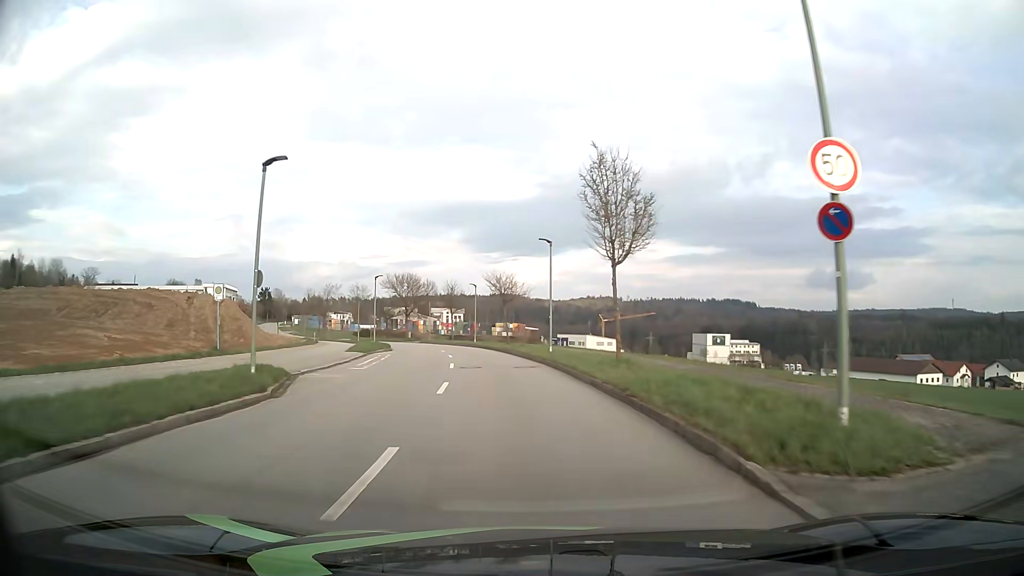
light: Day
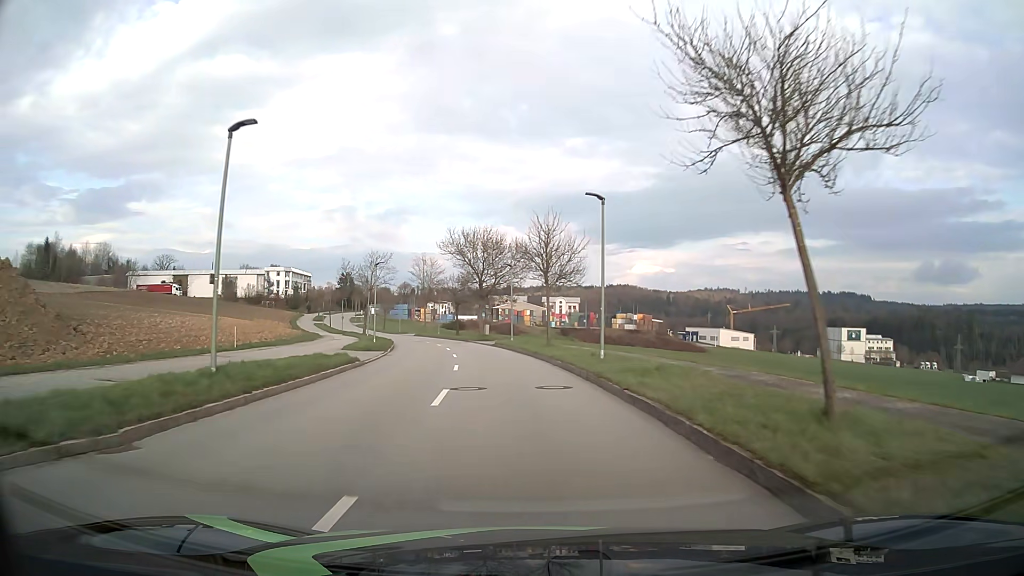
(-3.5, +38.6) m; -10°
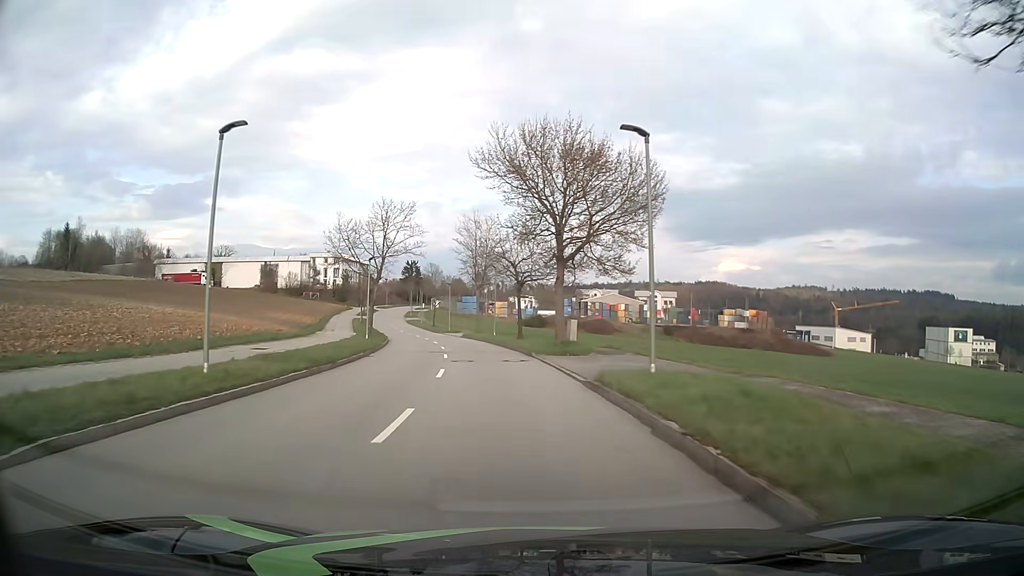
(-1.8, +30.9) m; -7°
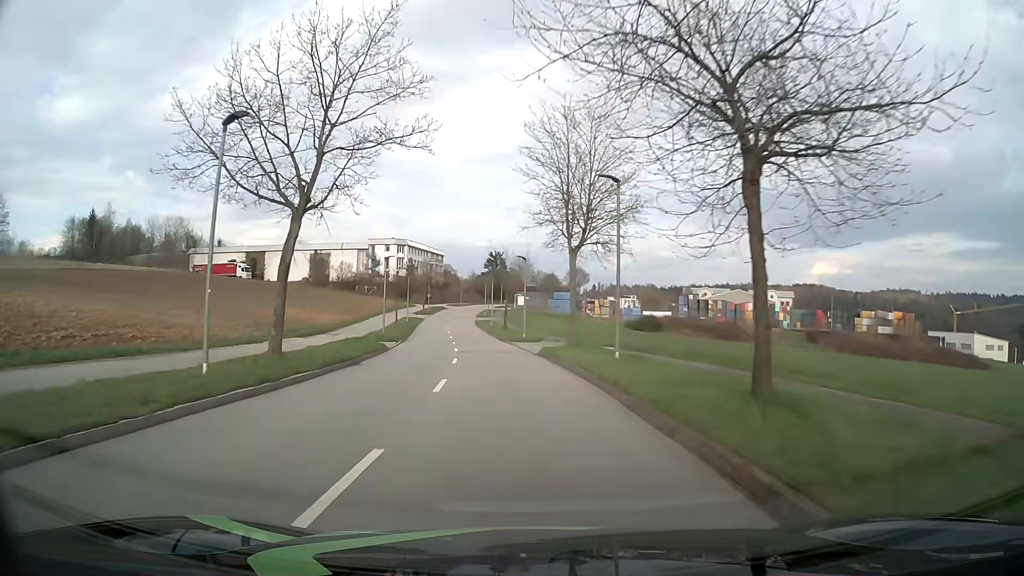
(-2.3, +30.6) m; -8°
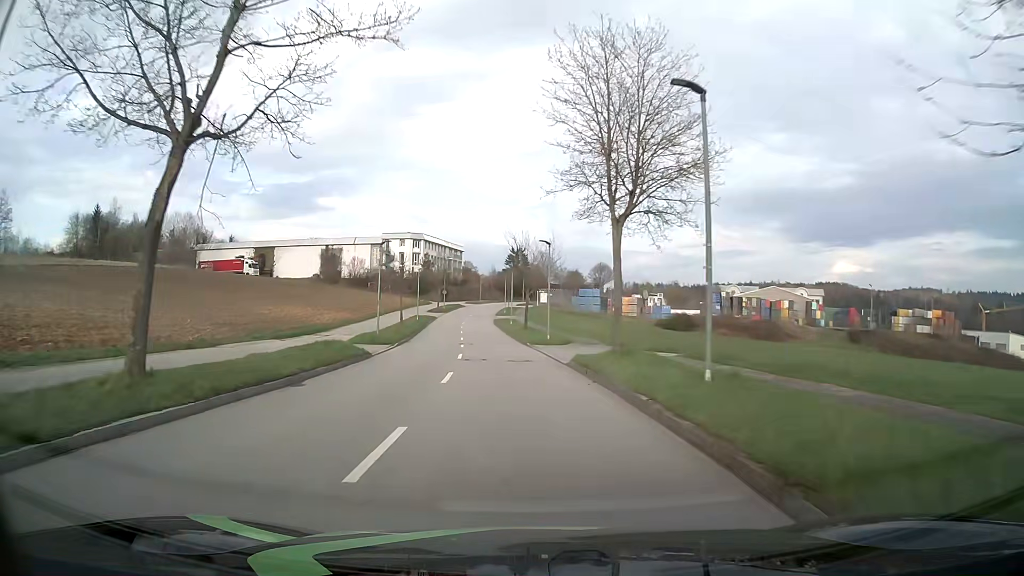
(-0.1, +7.6) m; -2°
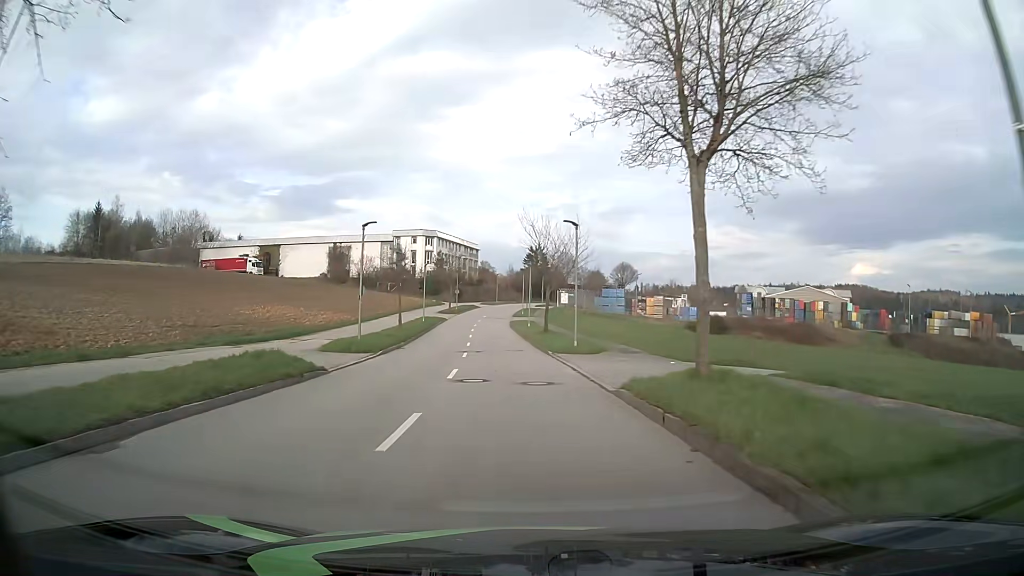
(-0.1, +7.6) m; -1°
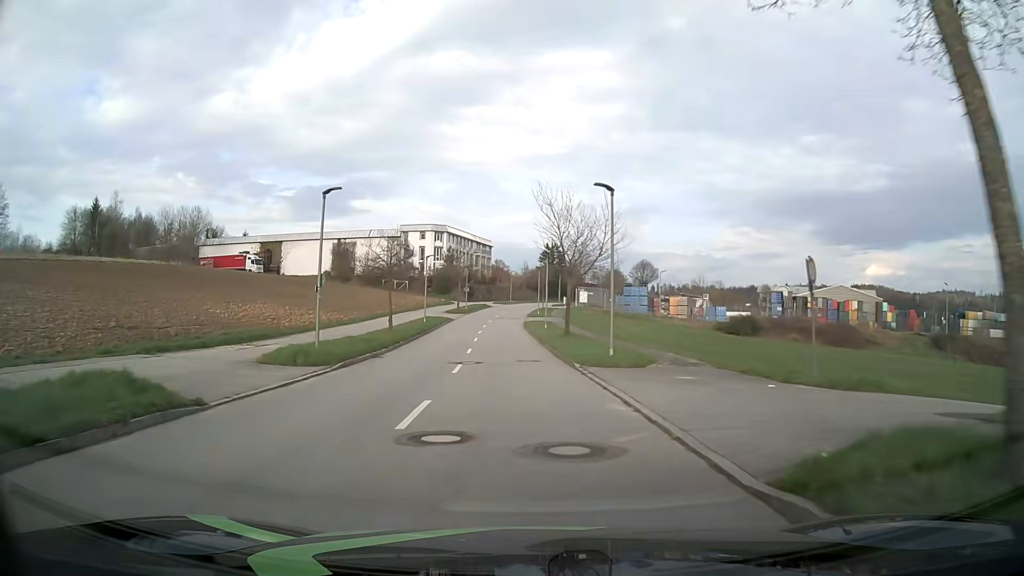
(-0.1, +7.6) m; -2°
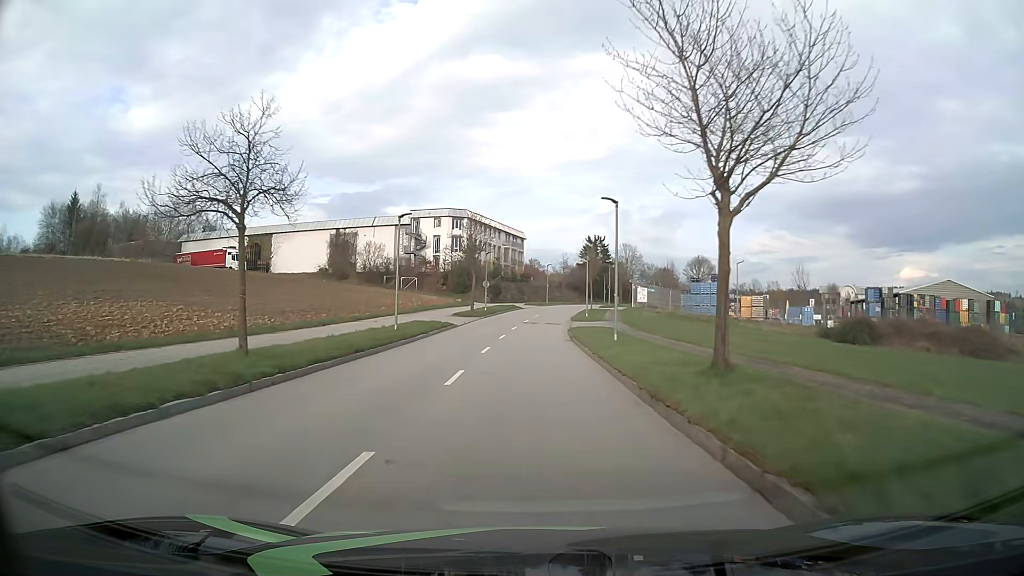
(-0.7, +22.9) m; -3°
(0, +10) (0, +20) (0, +30) (0, +40) (+1, +50) (+2, +60) (+3, +70) (+5, +80) (+7, +89) (+10, +99) m
